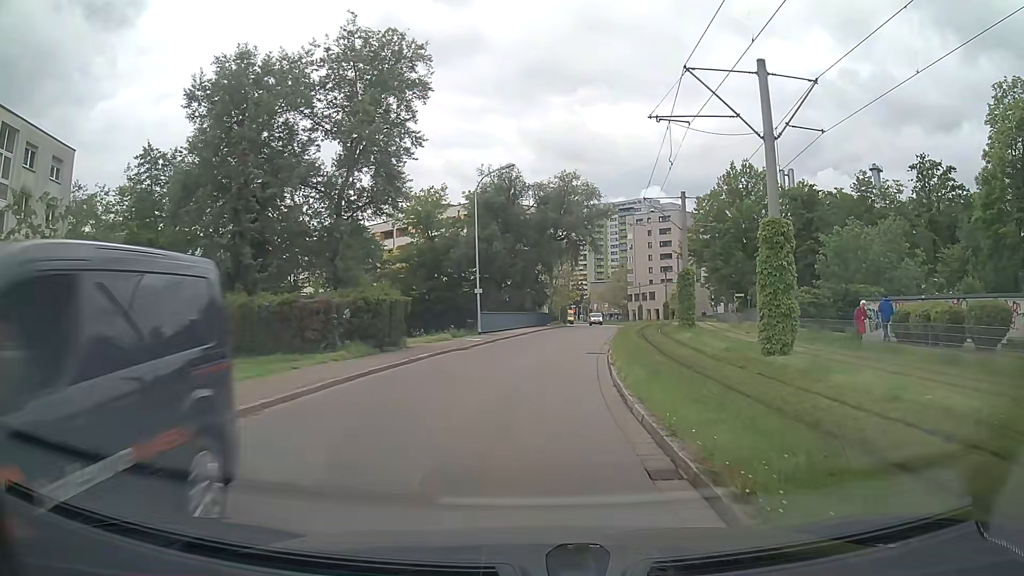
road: residential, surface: asphalt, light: Day
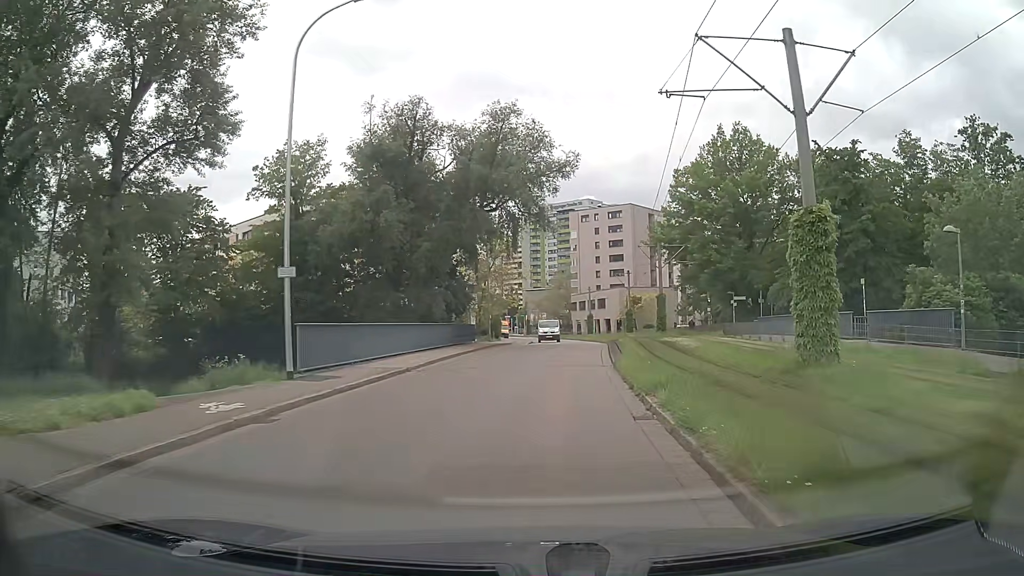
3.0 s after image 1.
(+0.8, +22.0) m; +5°
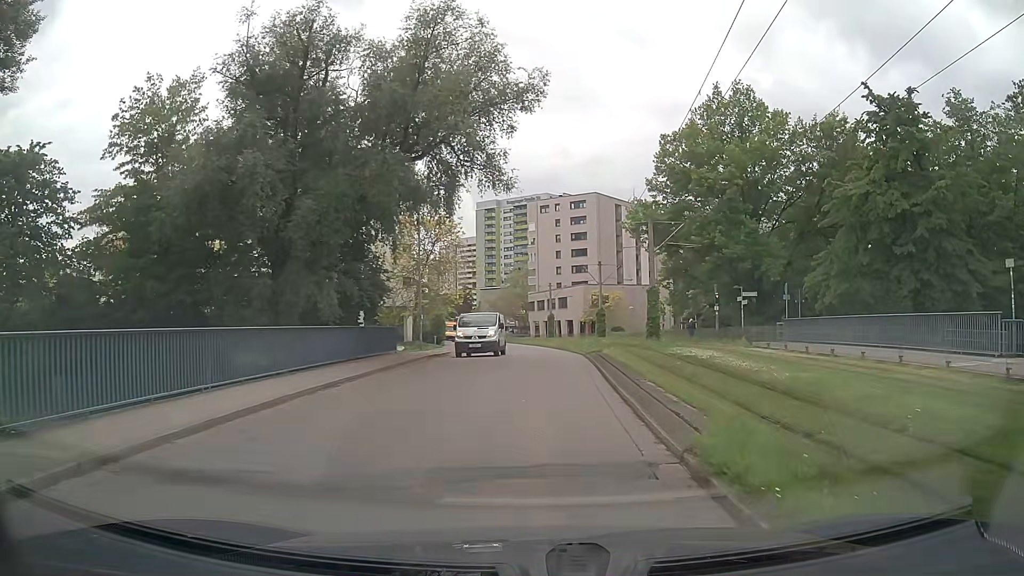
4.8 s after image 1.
(+0.5, +13.2) m; +4°
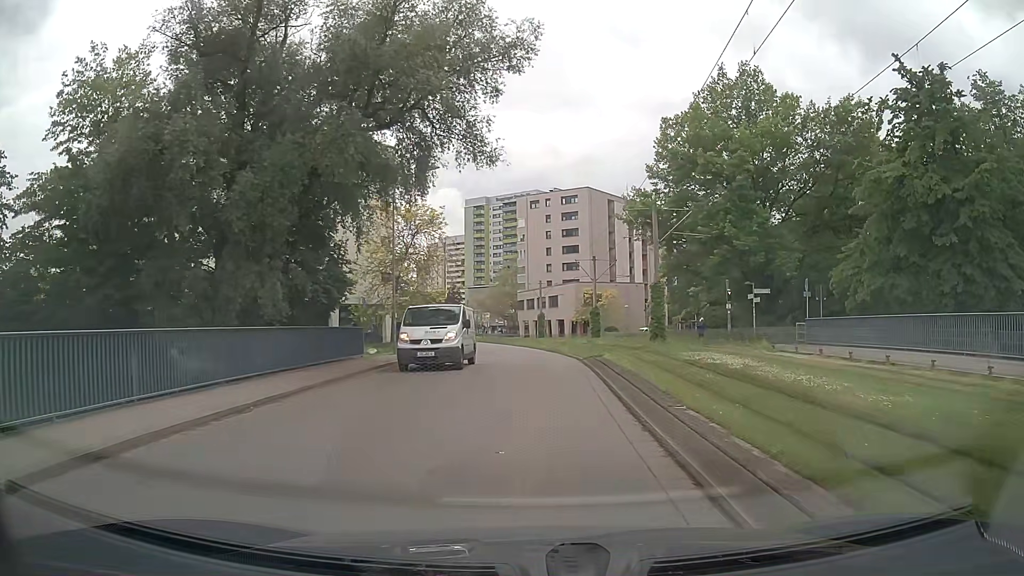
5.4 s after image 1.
(0.0, +4.4) m; +1°
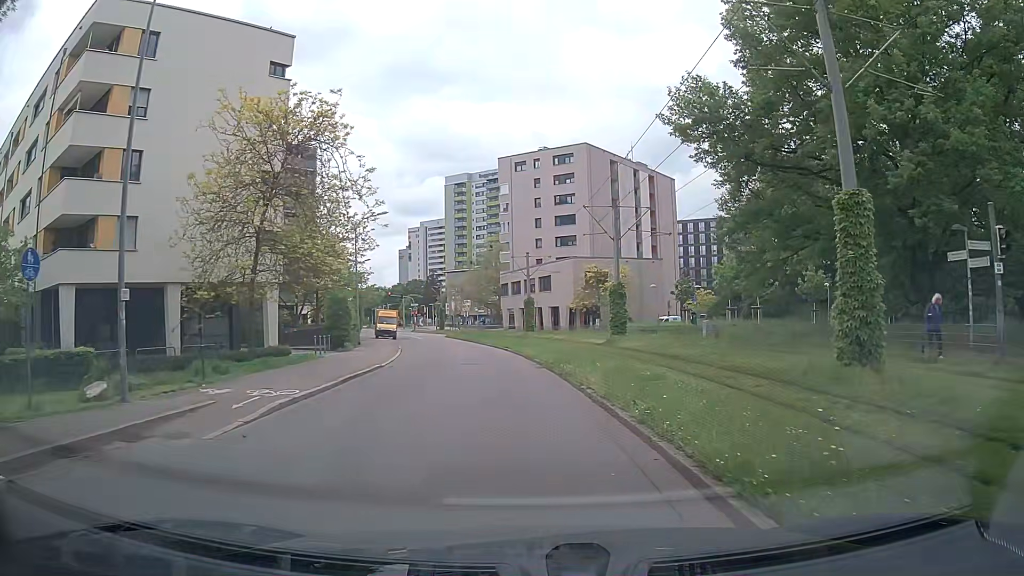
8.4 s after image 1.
(+0.2, +22.3) m; +1°
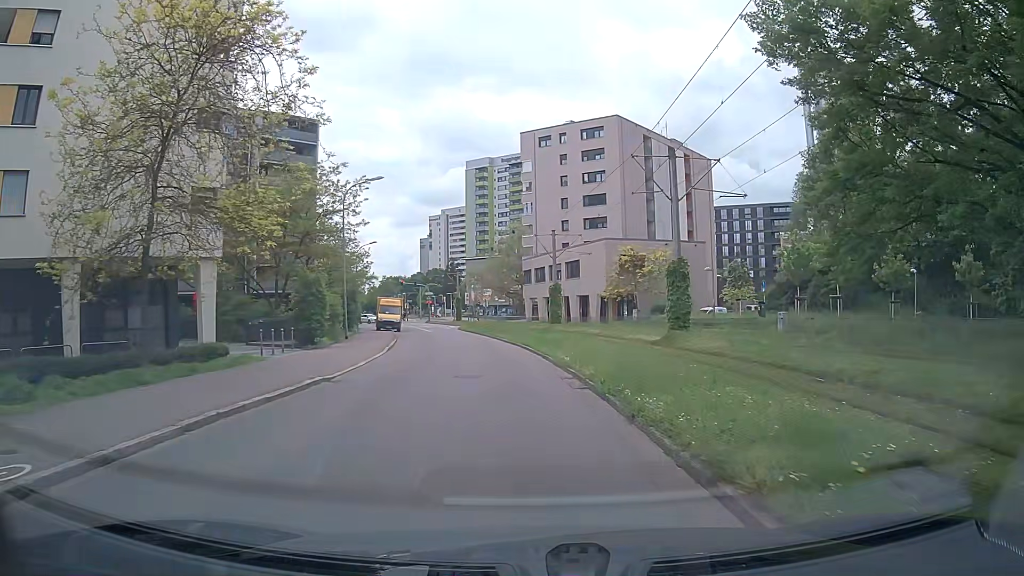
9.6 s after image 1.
(-0.2, +9.1) m; -3°
